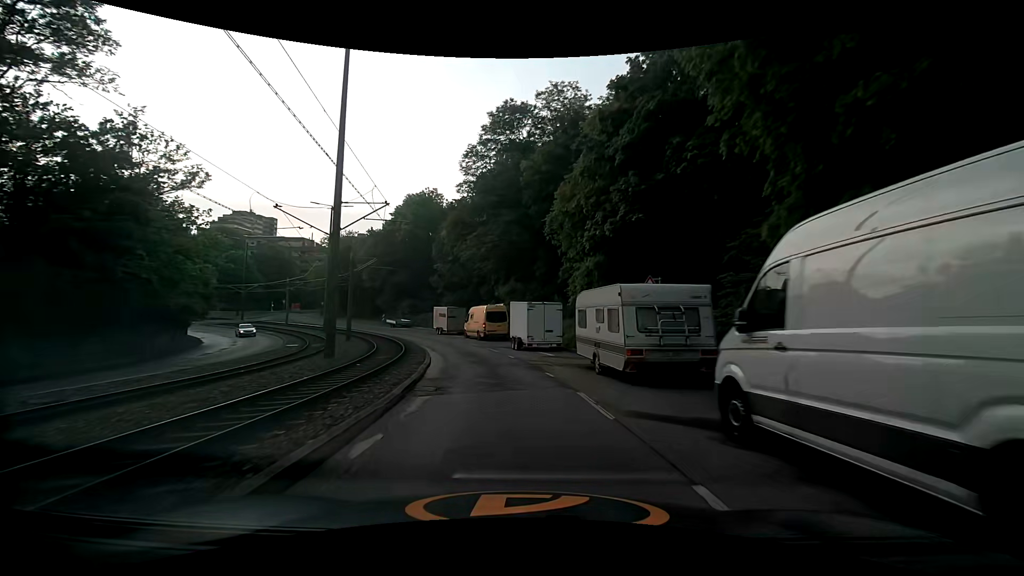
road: secondary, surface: asphalt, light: Day
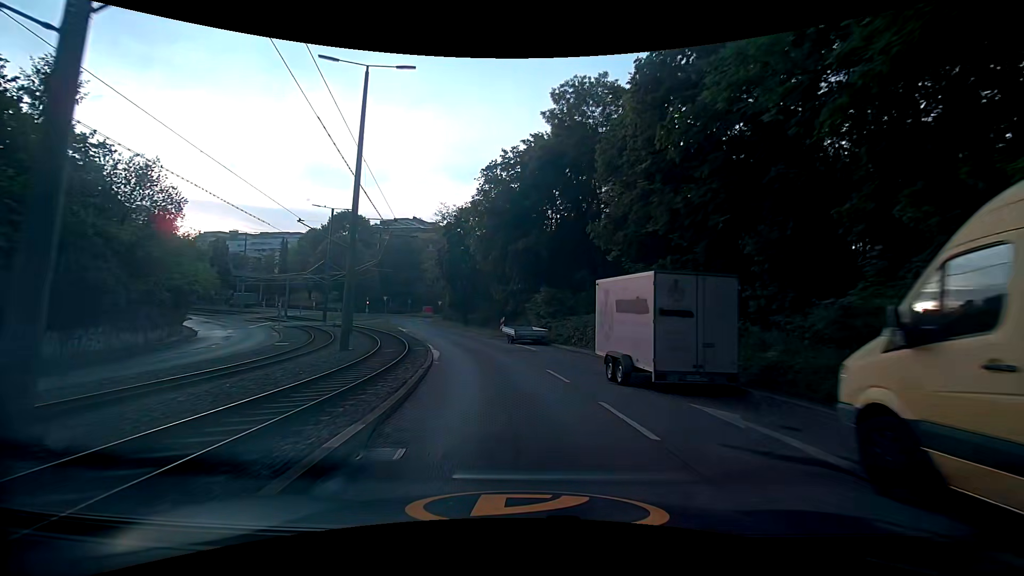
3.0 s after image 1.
(-6.3, +36.0) m; -20°
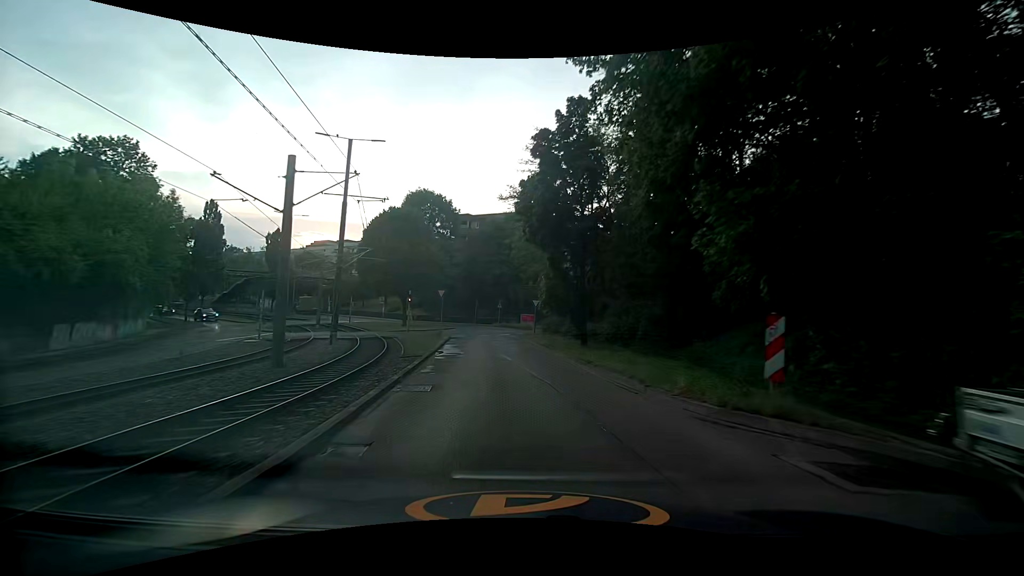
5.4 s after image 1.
(-3.1, +28.9) m; -12°
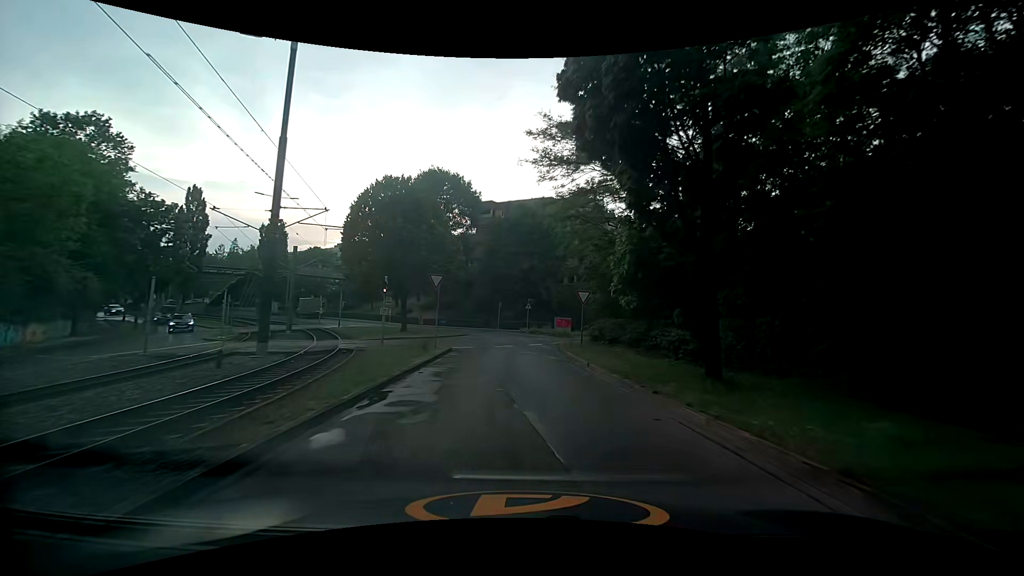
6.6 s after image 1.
(-0.6, +13.5) m; -4°
